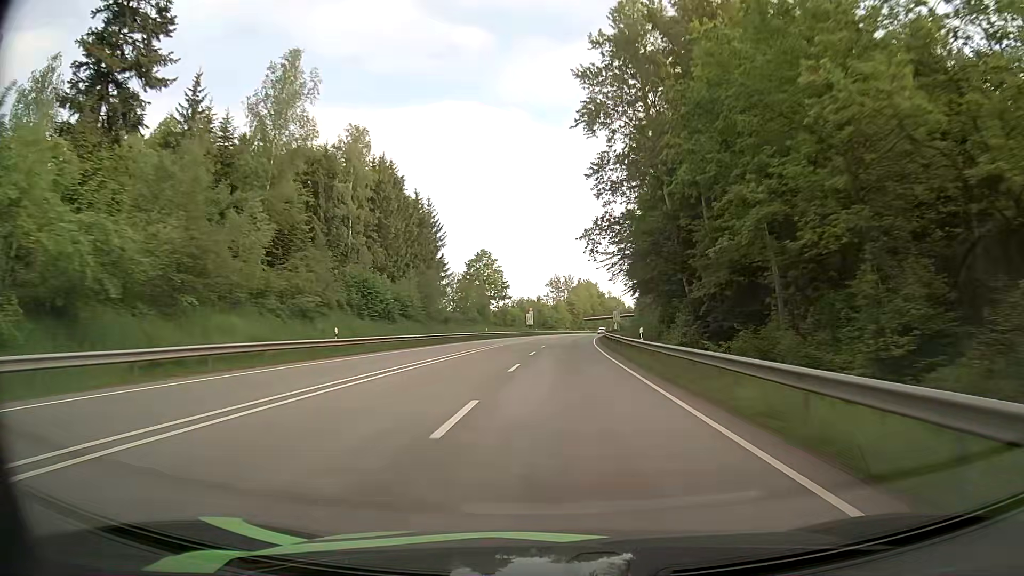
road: primary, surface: asphalt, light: Day
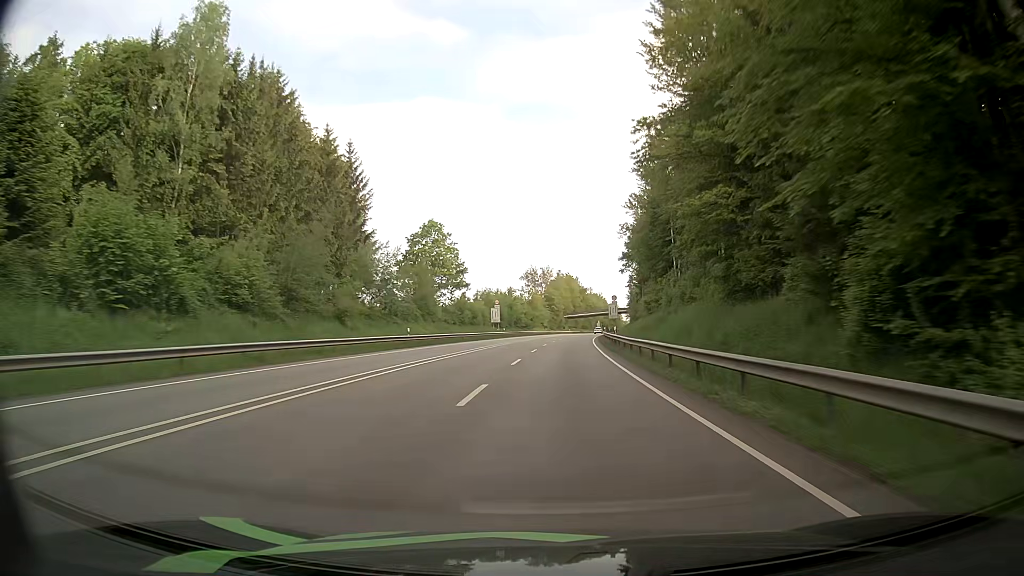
(+0.5, +33.4) m; +2°
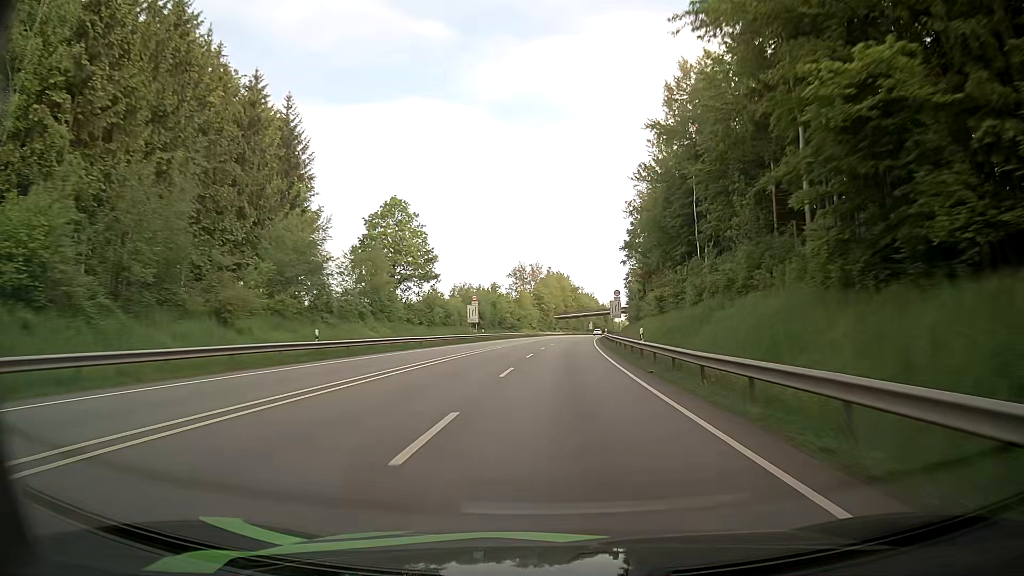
(+0.1, +16.8) m; +1°
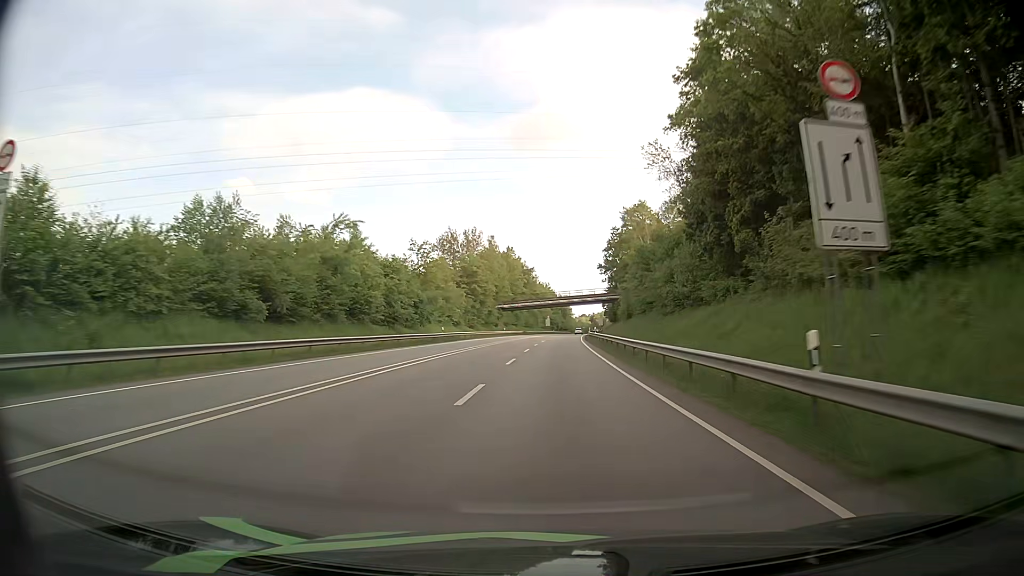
(+2.3, +68.0) m; +4°
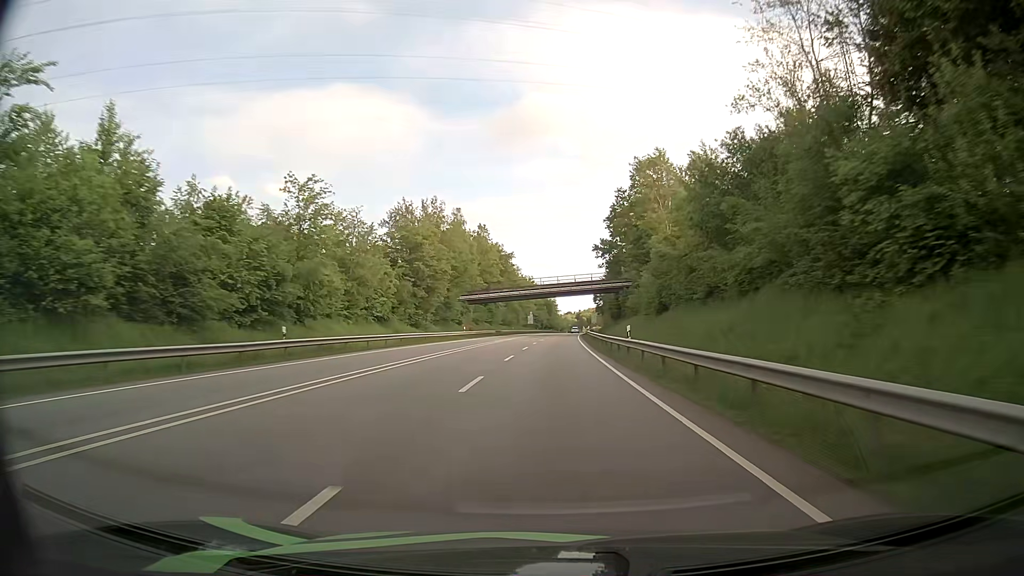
(+0.5, +34.3) m; +2°
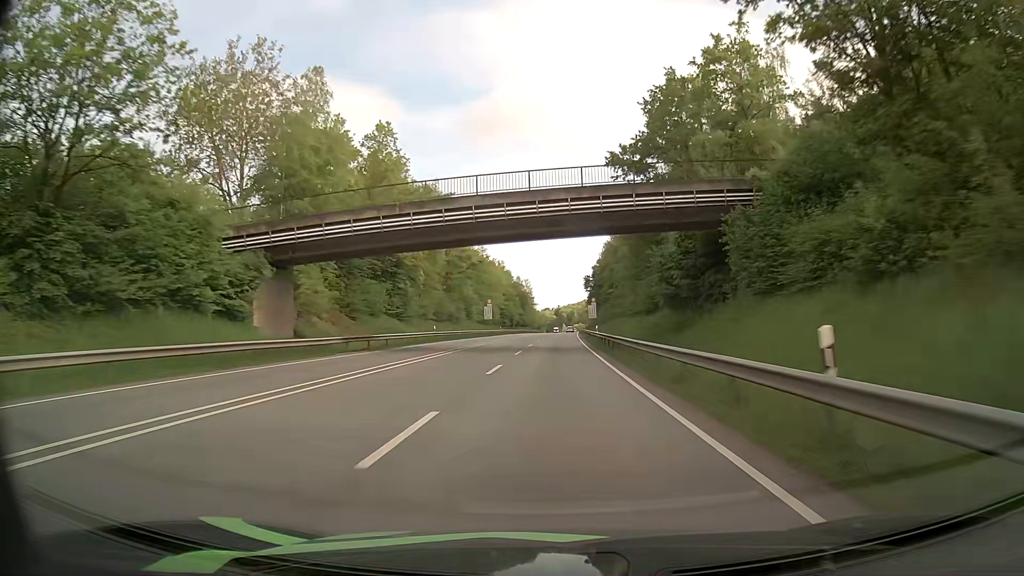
(+1.1, +67.7) m; +2°
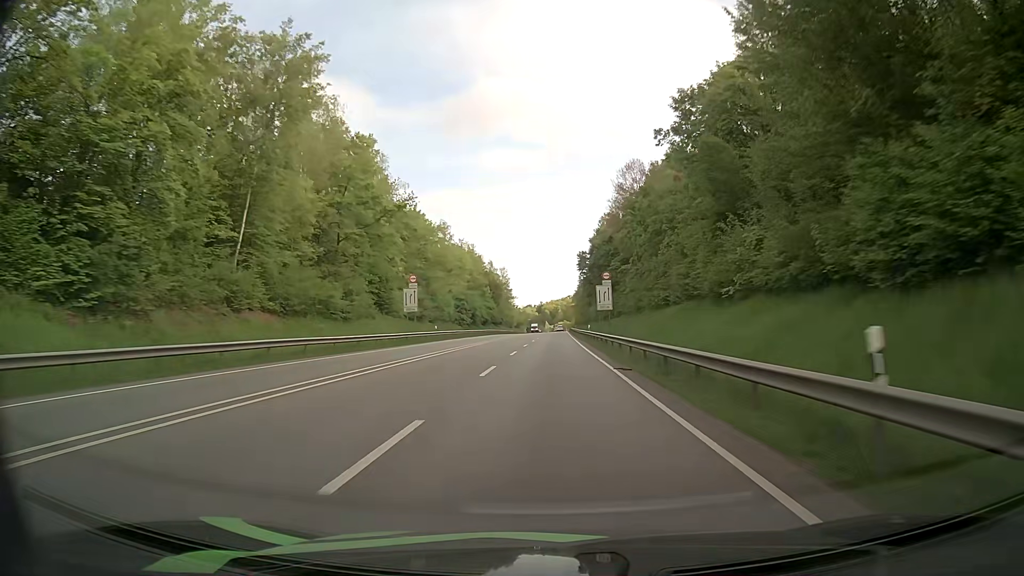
(+0.6, +49.3) m; +1°
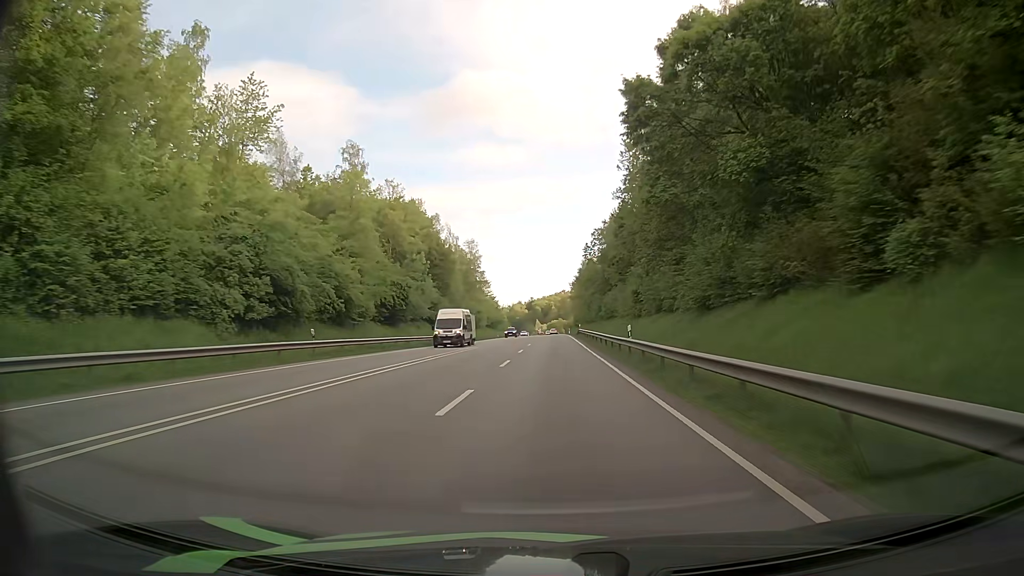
(+0.9, +79.8) m; +1°
(0, +10) (0, +20) (0, +30) (0, +40) (0, +50) (0, +60) (+1, +70) (+1, +80) (+1, +90) (+1, +100) m
